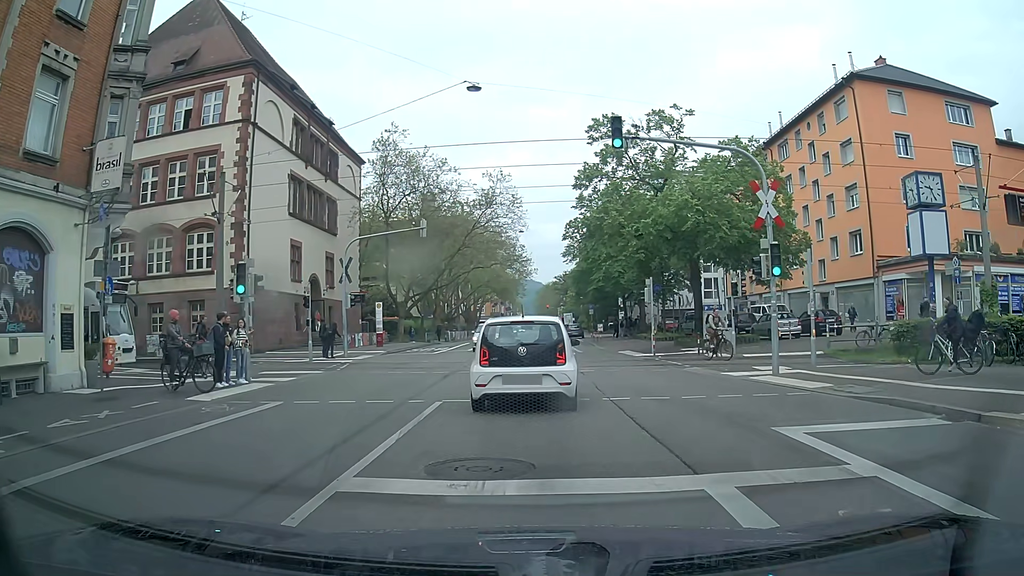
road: secondary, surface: asphalt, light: Day
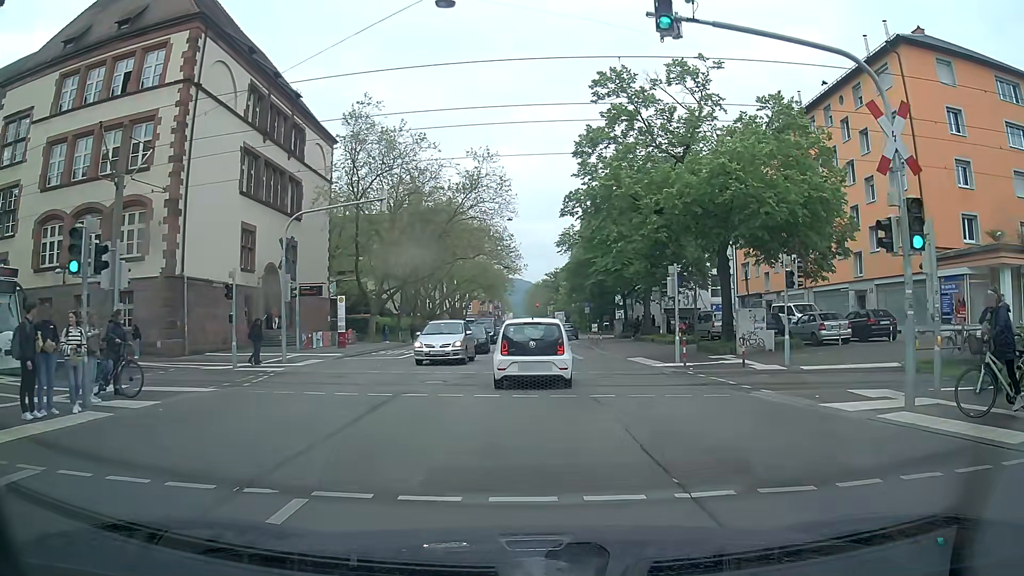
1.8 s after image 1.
(+0.3, +7.1) m; +3°
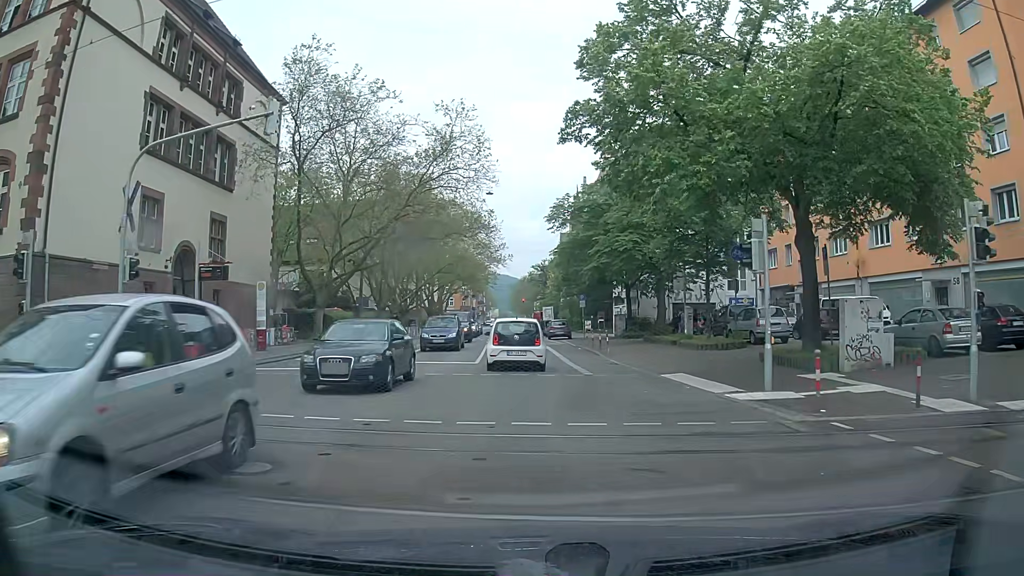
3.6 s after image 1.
(+0.2, +10.3) m; 0°
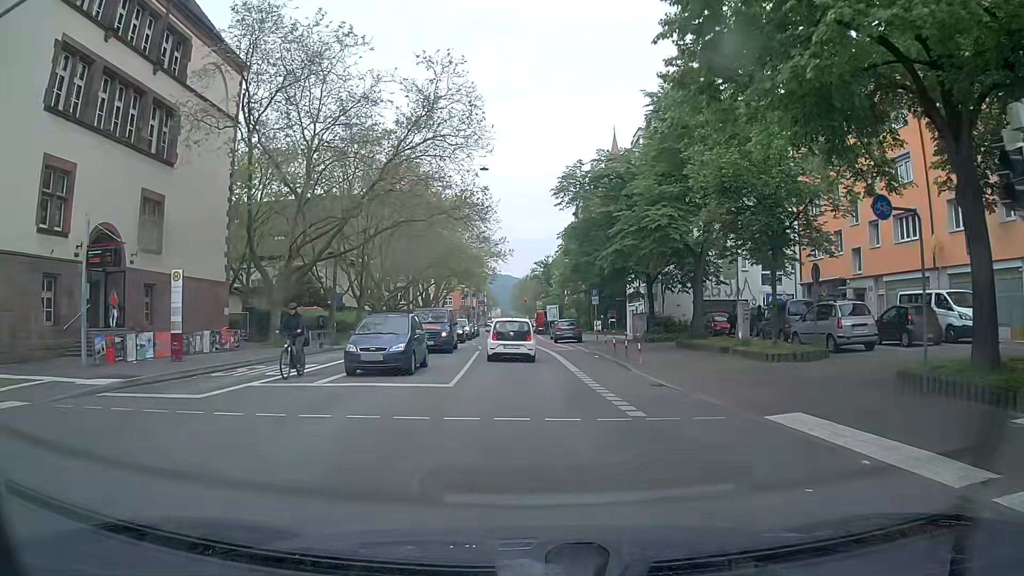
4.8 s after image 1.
(+0.2, +7.9) m; +1°
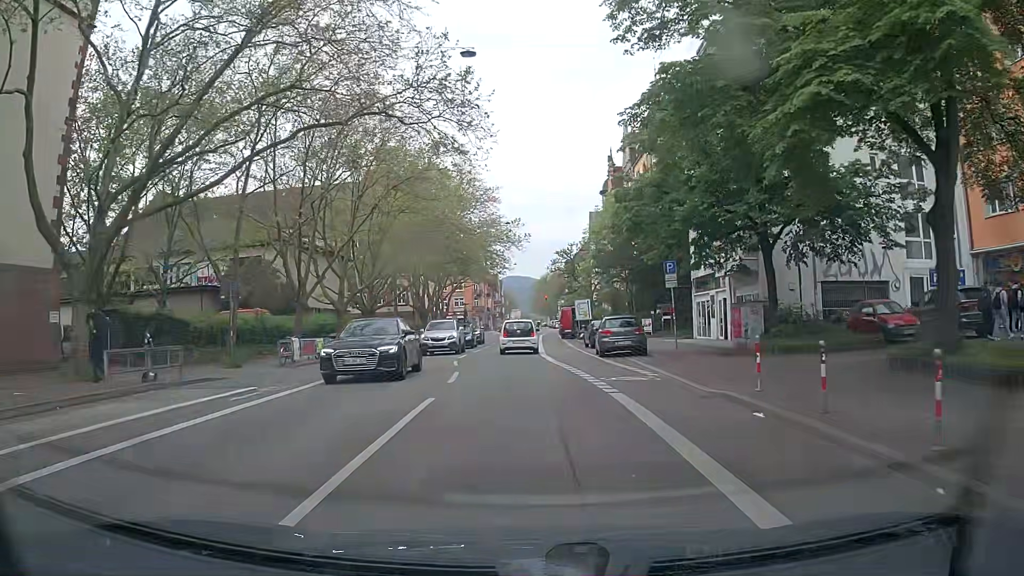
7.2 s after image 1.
(-0.2, +18.1) m; -1°
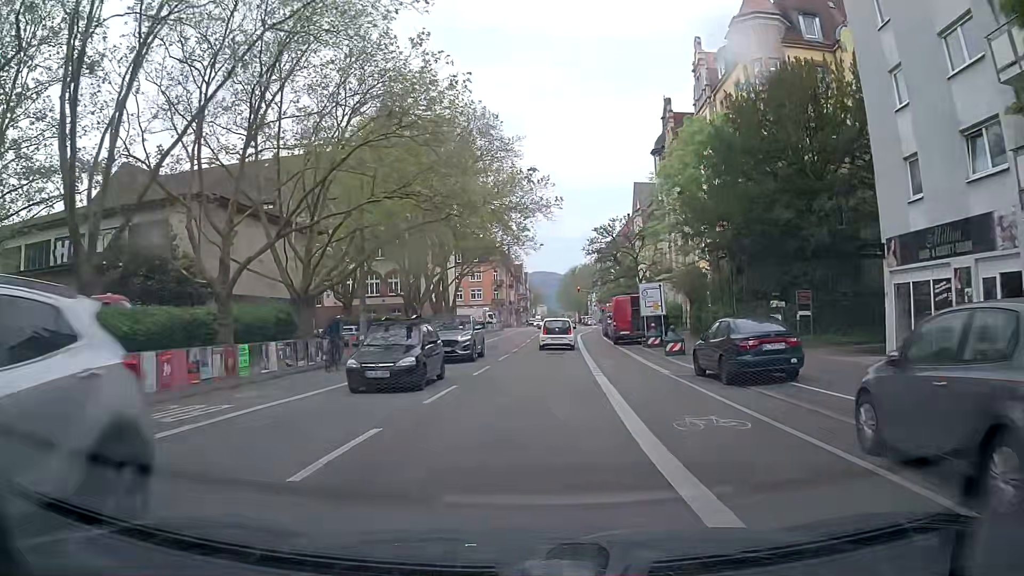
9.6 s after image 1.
(-0.4, +20.9) m; -2°
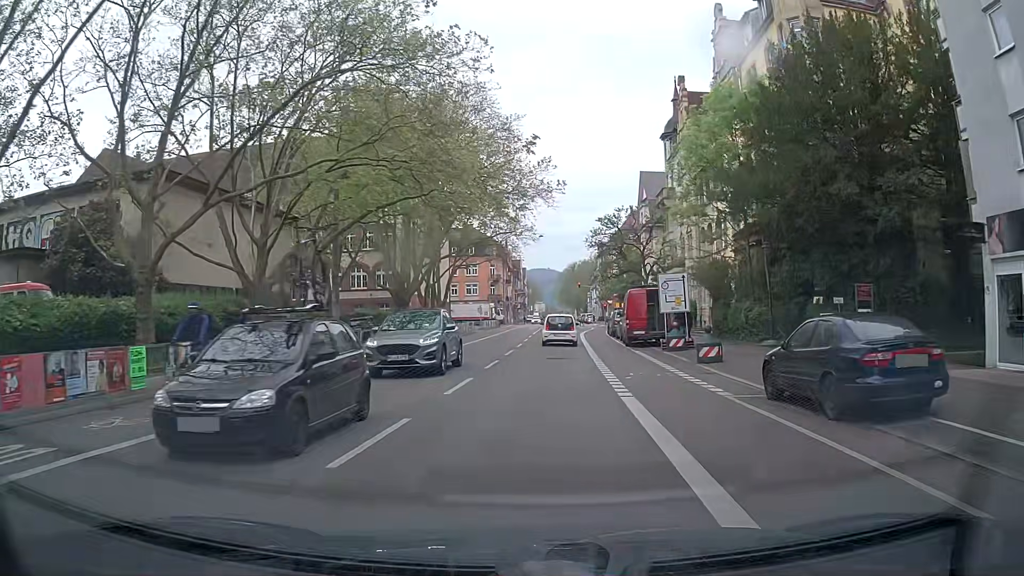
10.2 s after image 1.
(-0.1, +5.5) m; -1°
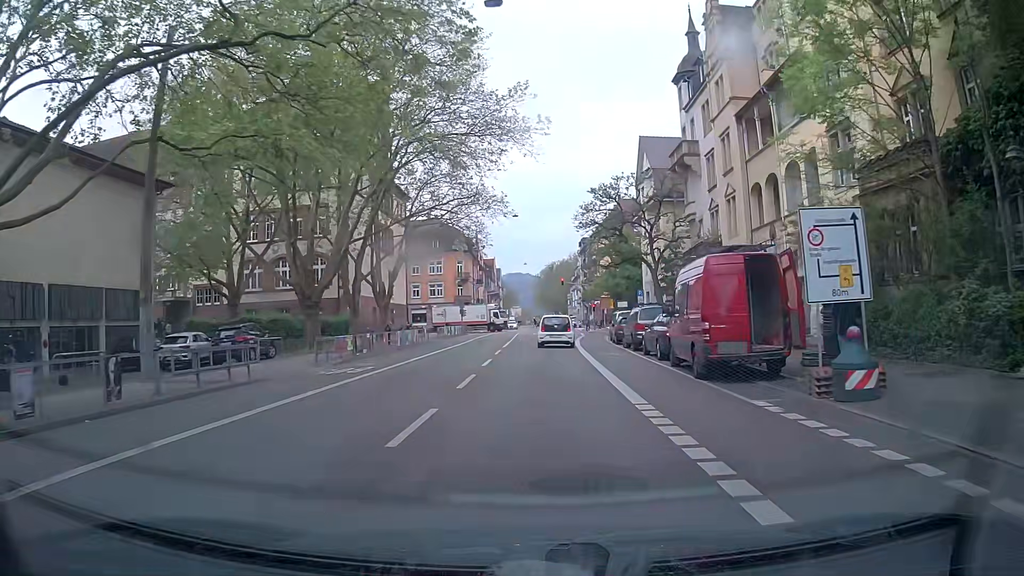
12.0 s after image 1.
(+0.5, +17.1) m; +2°
